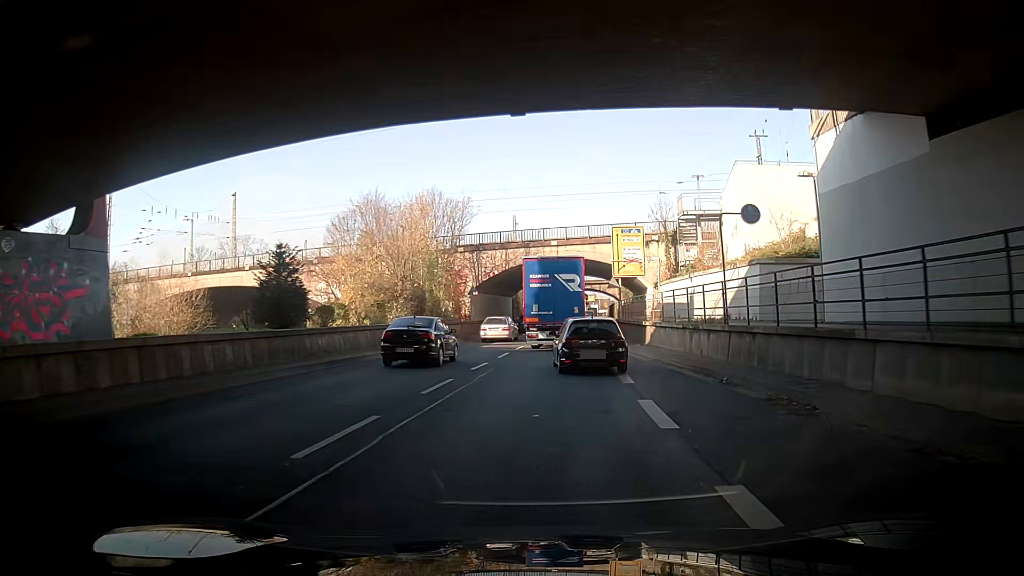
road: trunk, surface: asphalt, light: Day
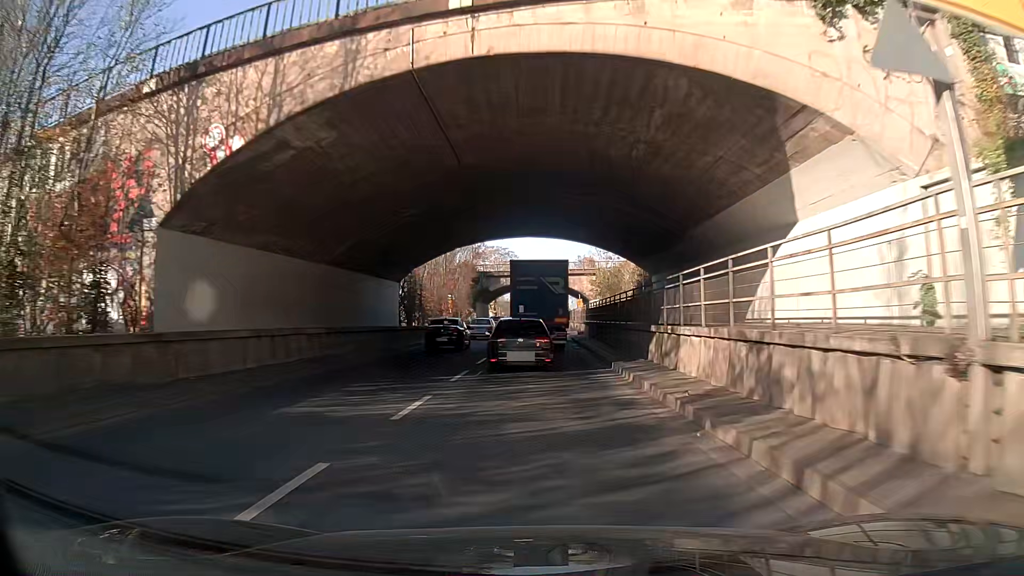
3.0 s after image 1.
(+2.5, +39.3) m; +6°
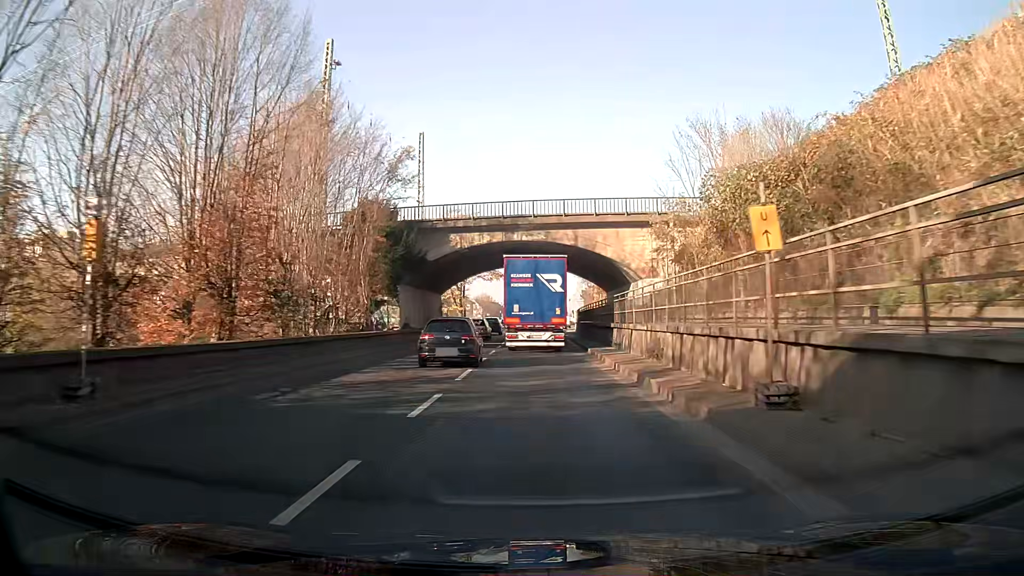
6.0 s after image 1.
(+0.9, +42.1) m; +1°
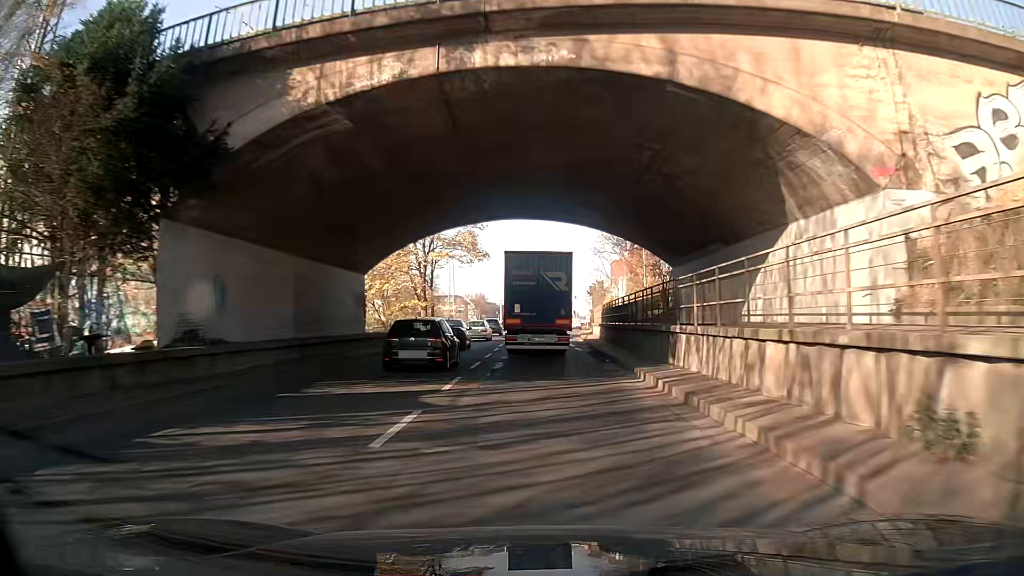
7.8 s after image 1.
(+0.1, +26.3) m; 0°
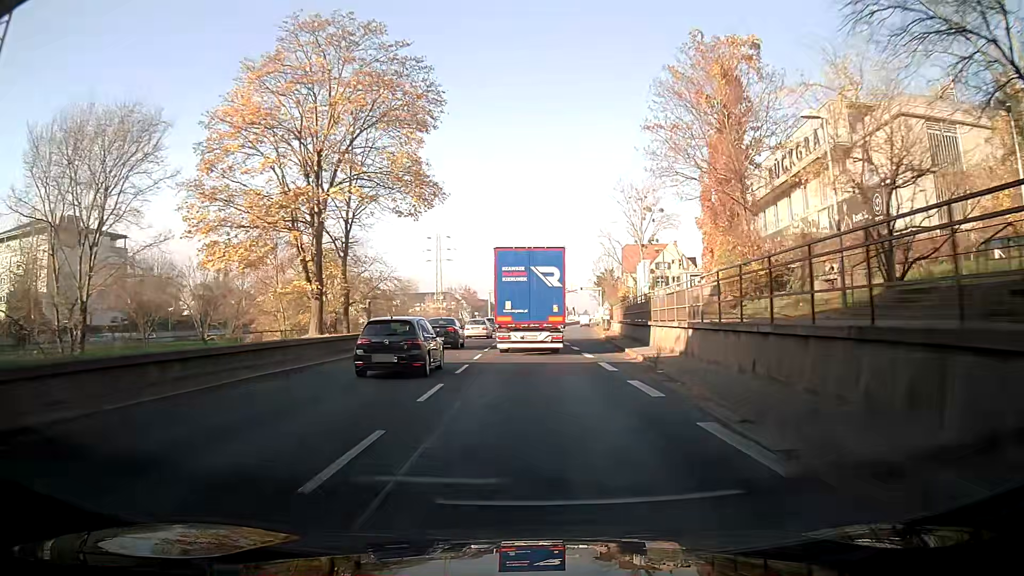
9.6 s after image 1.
(0.0, +26.1) m; +1°
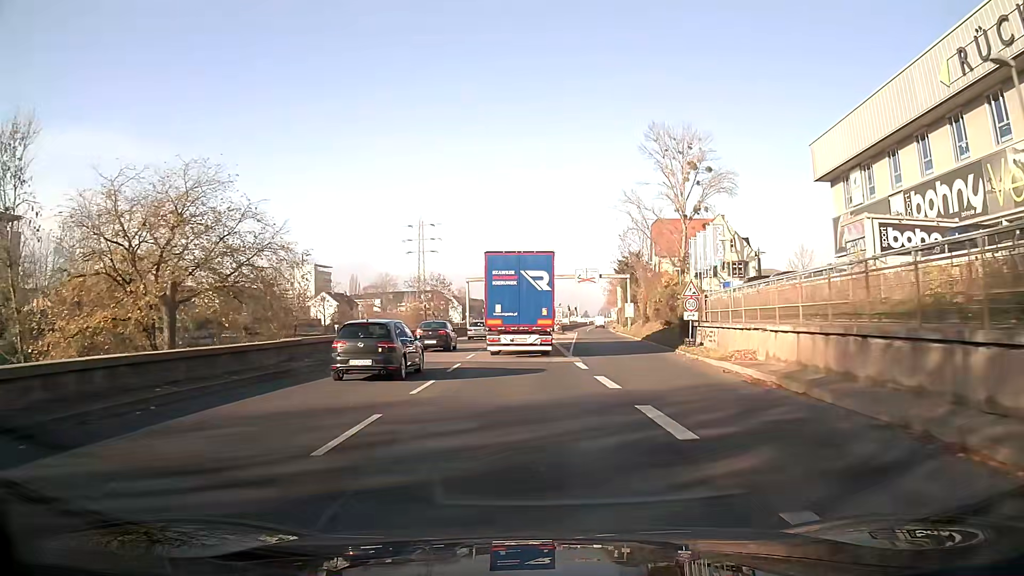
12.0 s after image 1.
(-0.3, +34.6) m; -1°
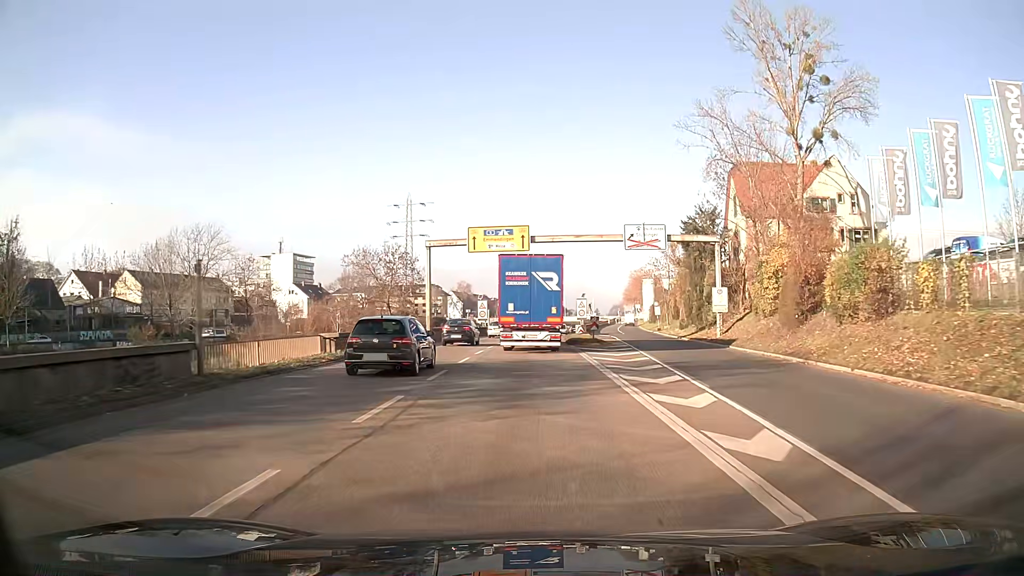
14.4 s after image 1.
(-0.3, +35.1) m; -1°
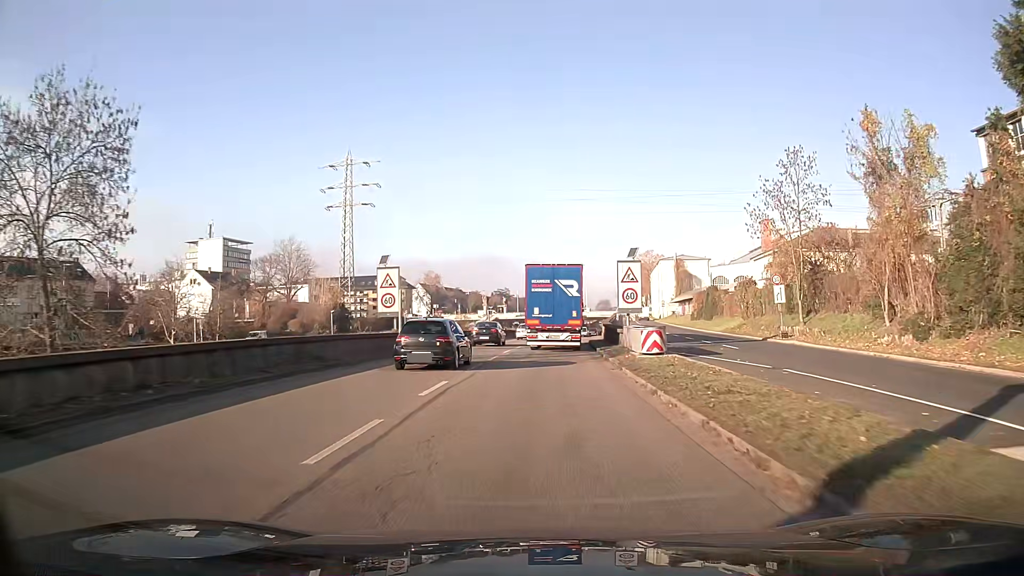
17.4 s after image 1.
(+0.5, +45.4) m; +2°
(0, +10) (0, +20) (+1, +30) (+1, +40) (+2, +50) (+3, +60) (+4, +70) (+5, +80) (+6, +90) (+7, +100) m
